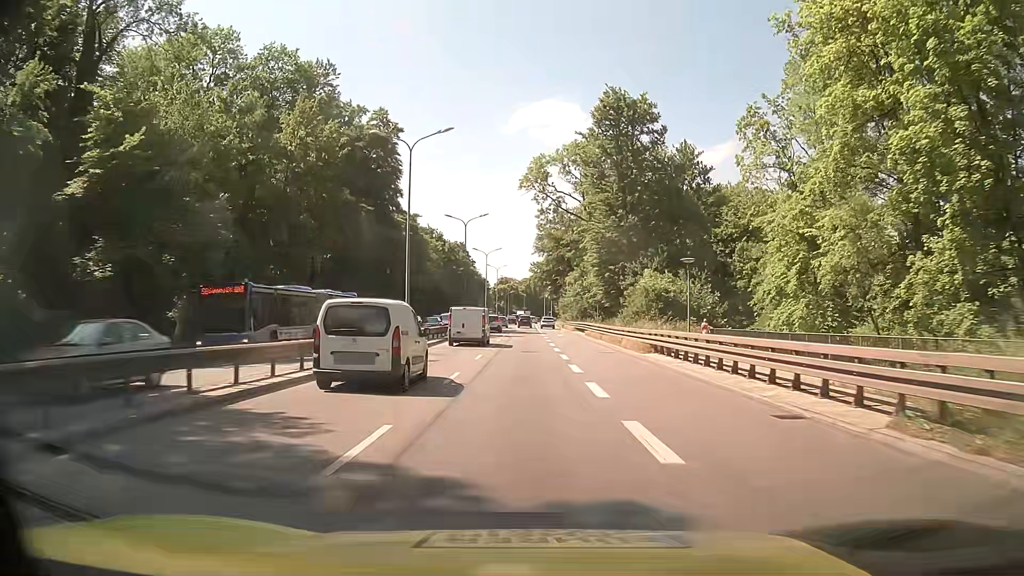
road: trunk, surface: asphalt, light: Day
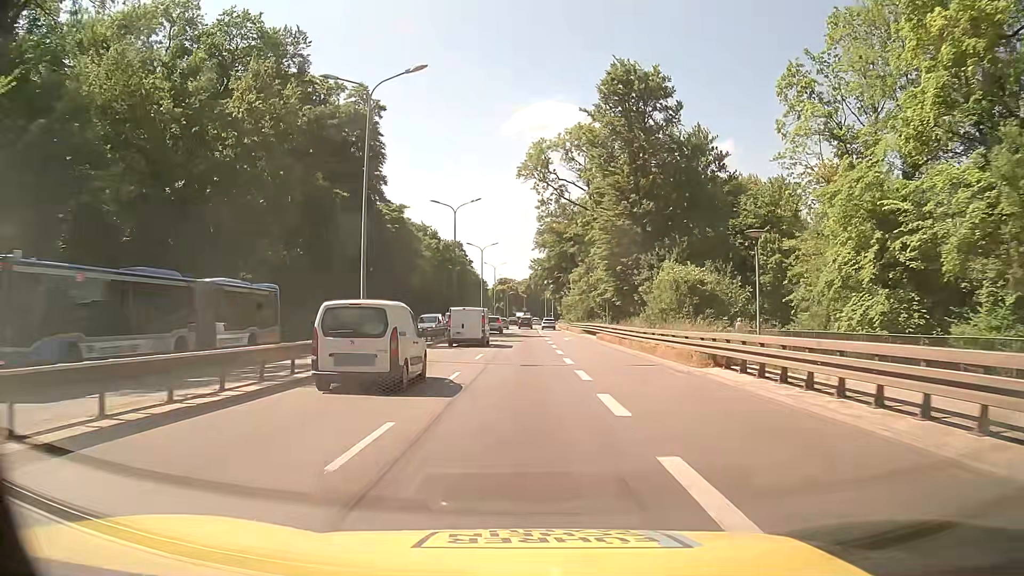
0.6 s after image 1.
(0.0, +8.7) m; 0°
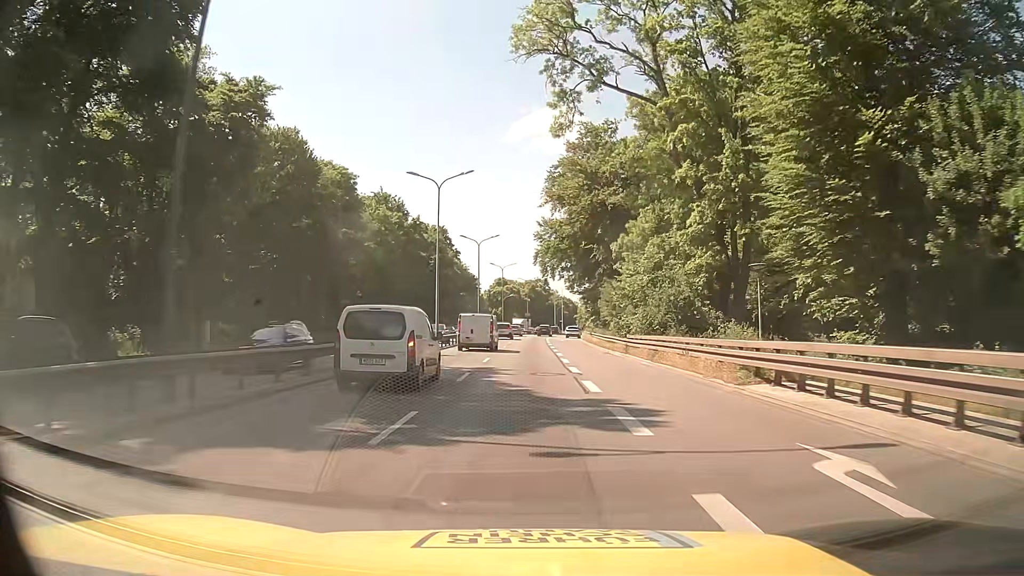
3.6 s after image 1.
(+0.3, +43.7) m; 0°
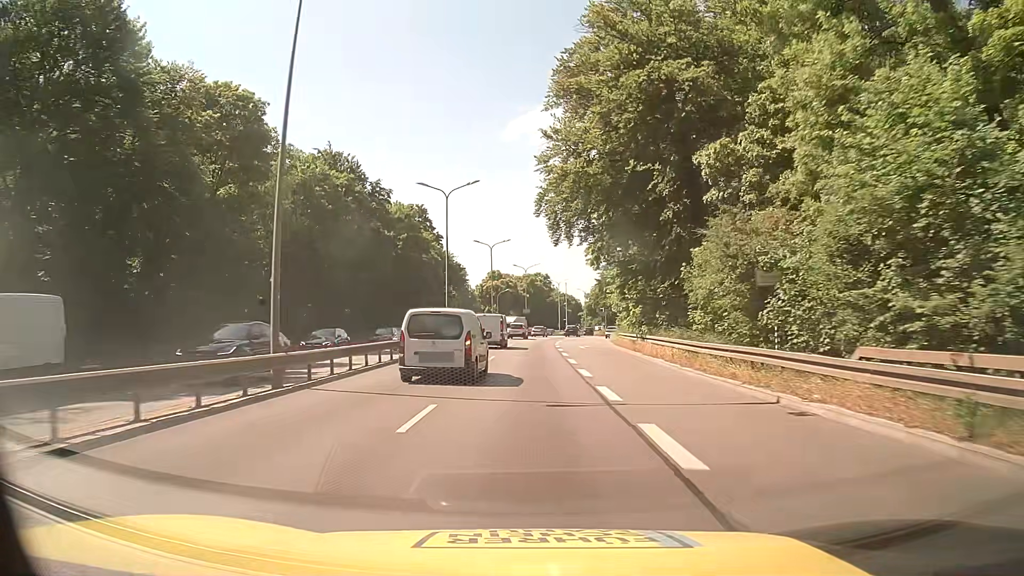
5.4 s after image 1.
(0.0, +26.3) m; +1°
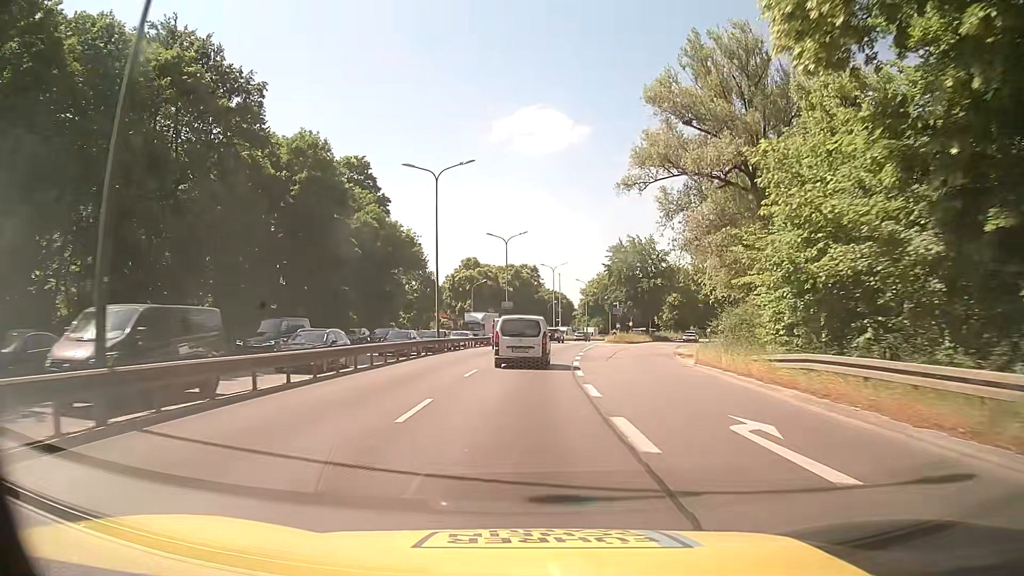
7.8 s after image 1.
(-0.1, +35.2) m; +1°
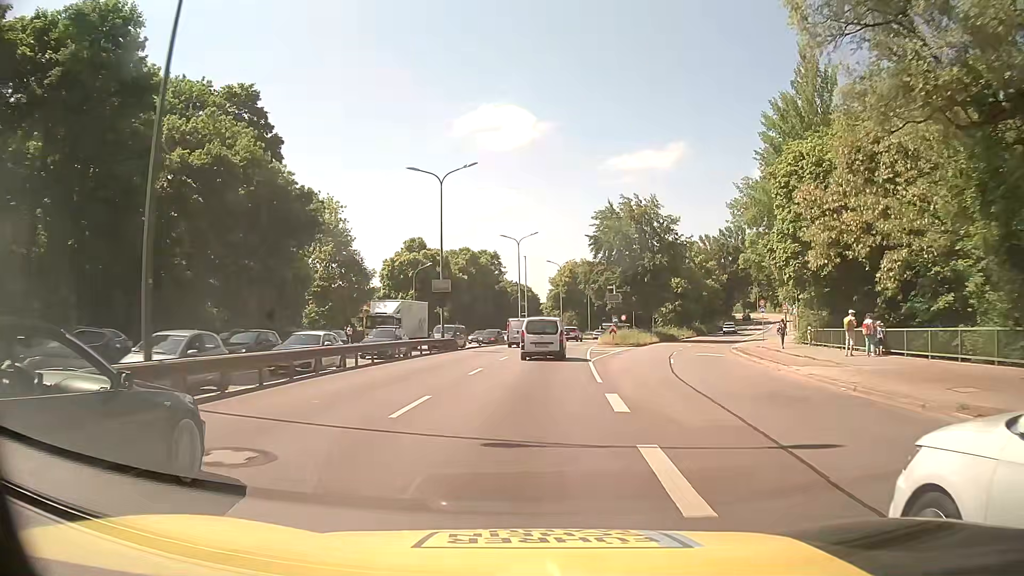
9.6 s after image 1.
(+0.5, +26.5) m; +3°
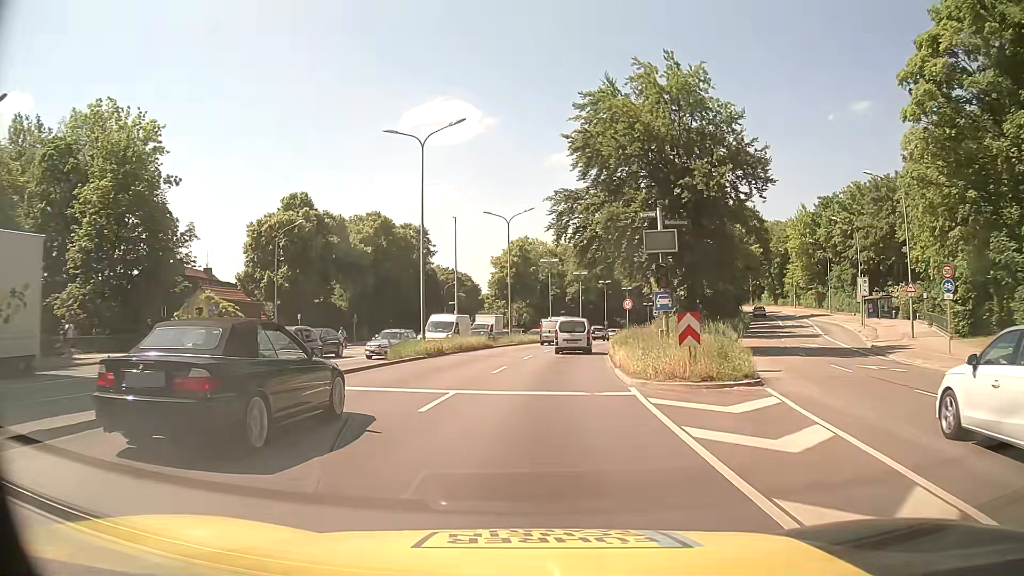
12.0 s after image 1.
(+0.9, +35.5) m; +4°
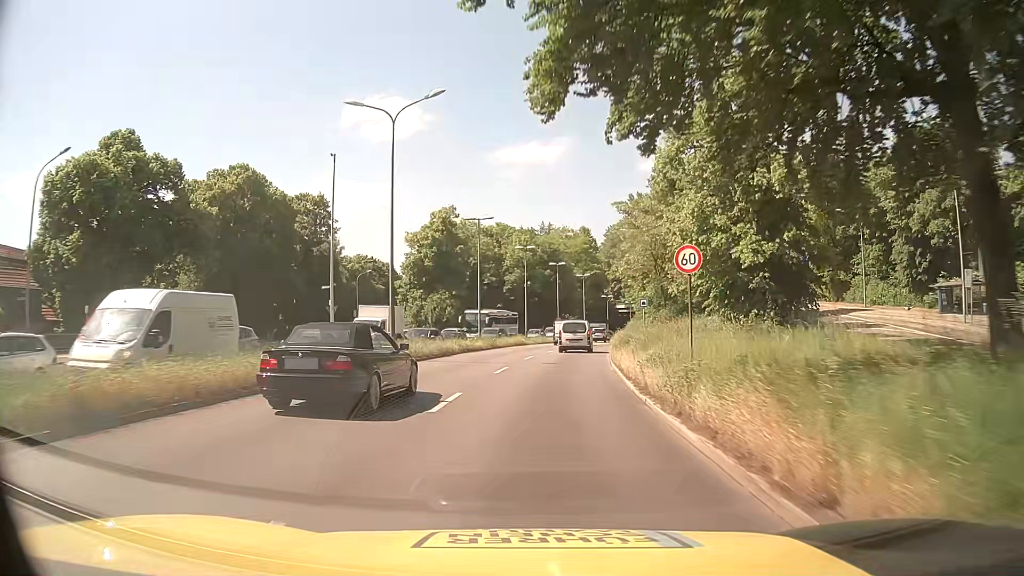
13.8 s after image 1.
(+1.3, +26.6) m; +5°
(0, +10) (+1, +20) (+2, +30) (+3, +40) (+5, +50) (+7, +59) (+9, +69) (+12, +79) (+15, +88) (+18, +98) m
